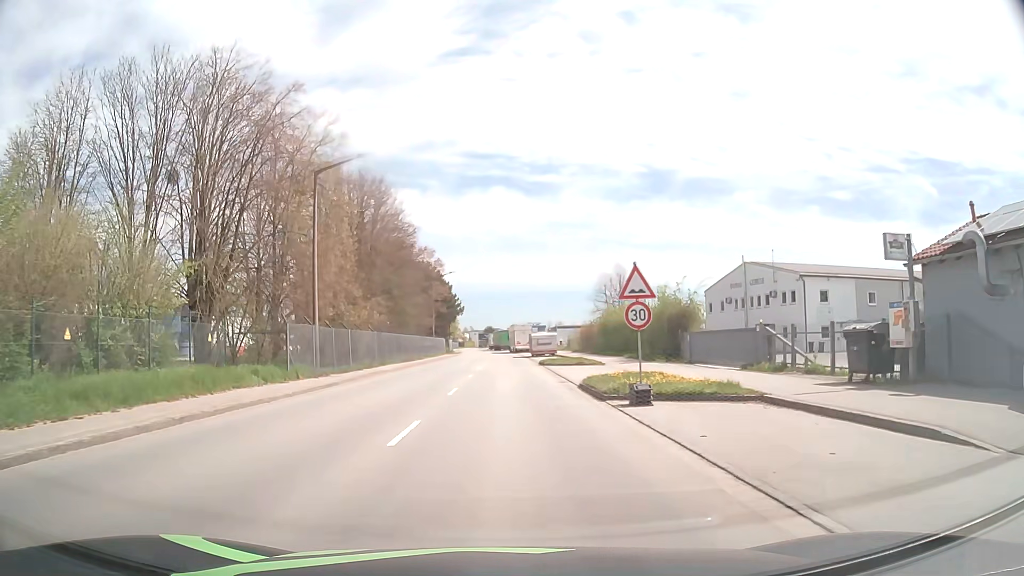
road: tertiary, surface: asphalt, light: Day
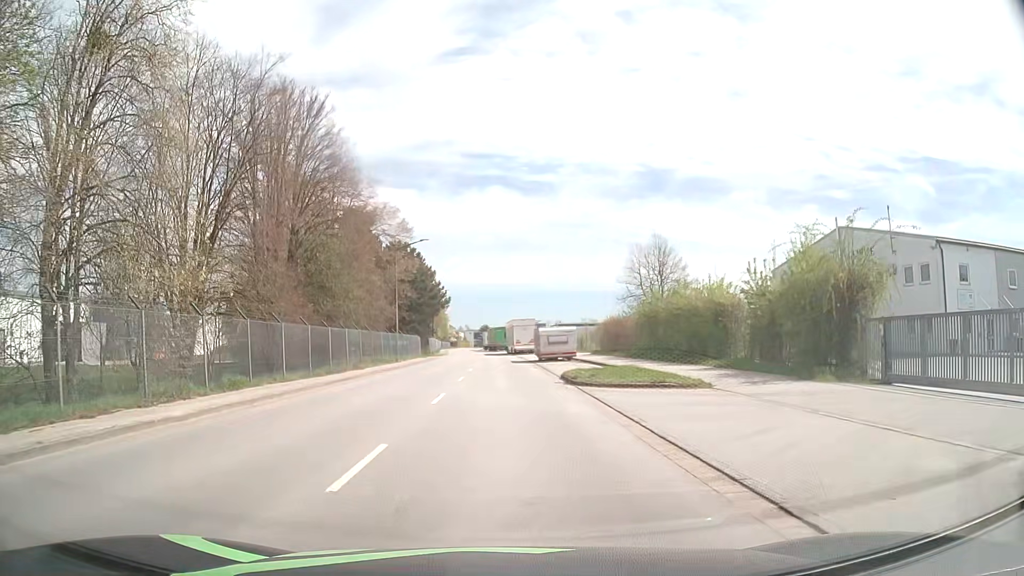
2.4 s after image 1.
(+0.1, +20.8) m; +1°
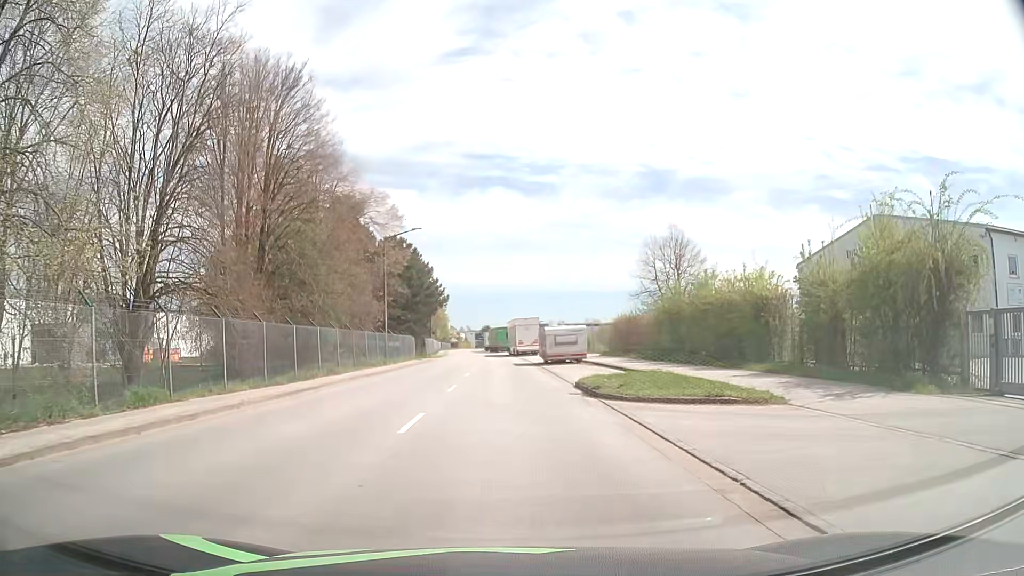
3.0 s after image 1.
(0.0, +4.9) m; 0°
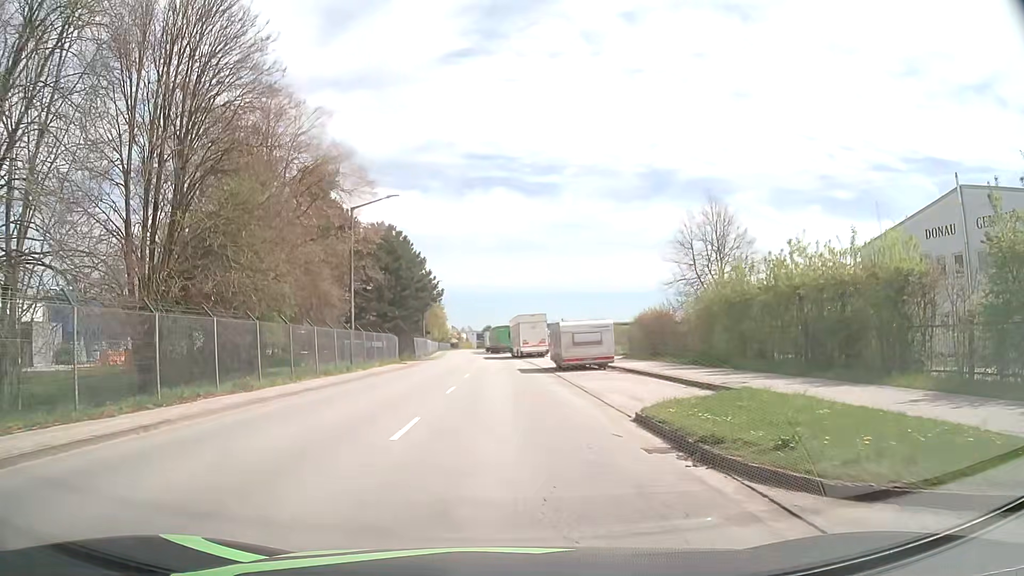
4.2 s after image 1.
(0.0, +9.7) m; -1°
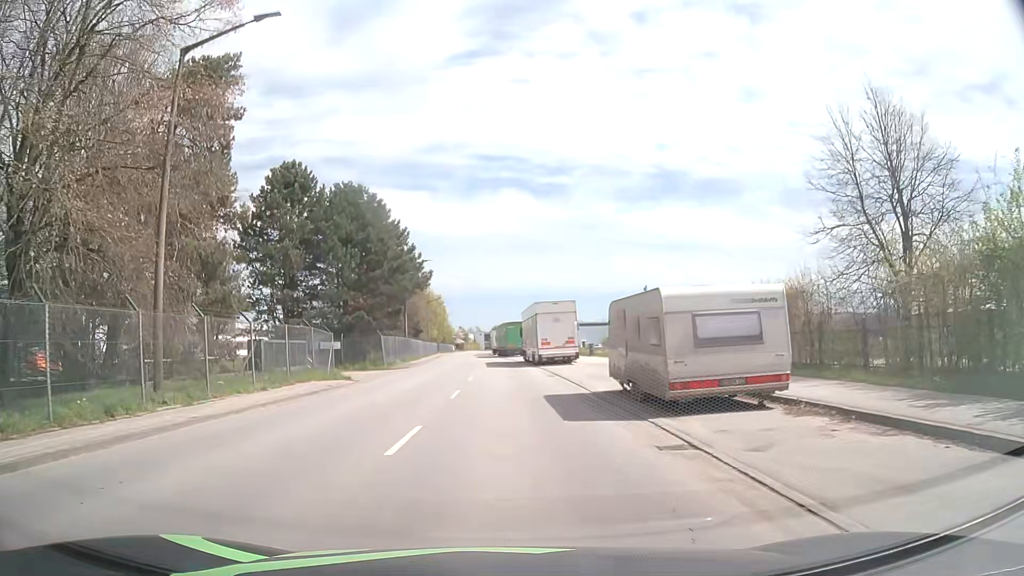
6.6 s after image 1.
(0.0, +19.3) m; -1°
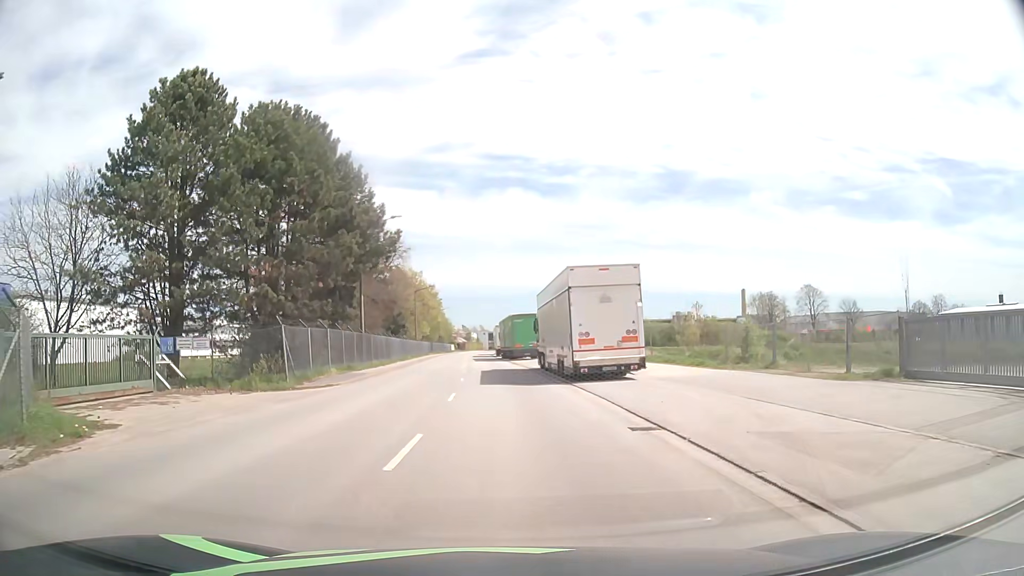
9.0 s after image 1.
(-0.1, +19.0) m; 0°
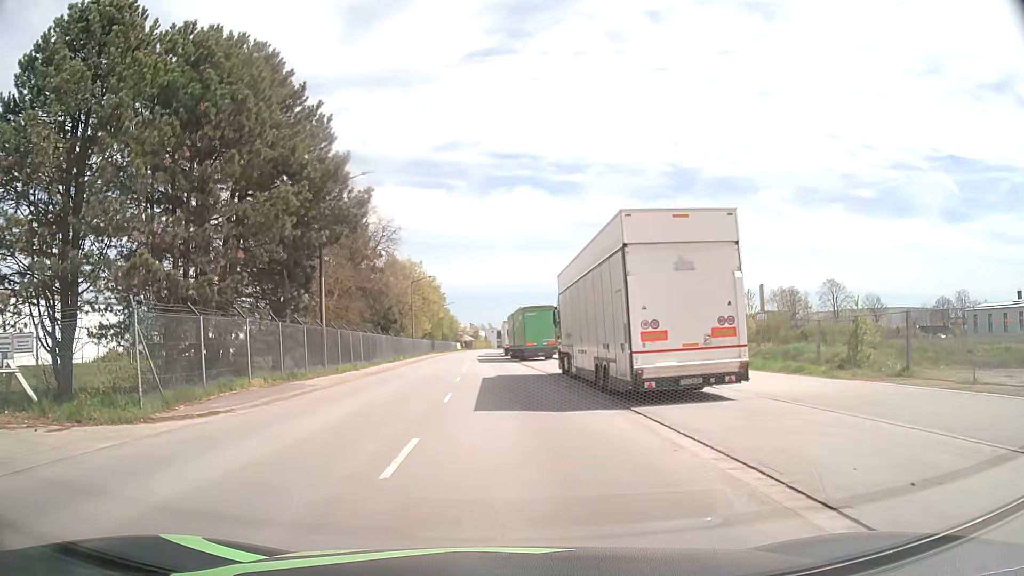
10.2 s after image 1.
(-0.1, +9.7) m; -1°
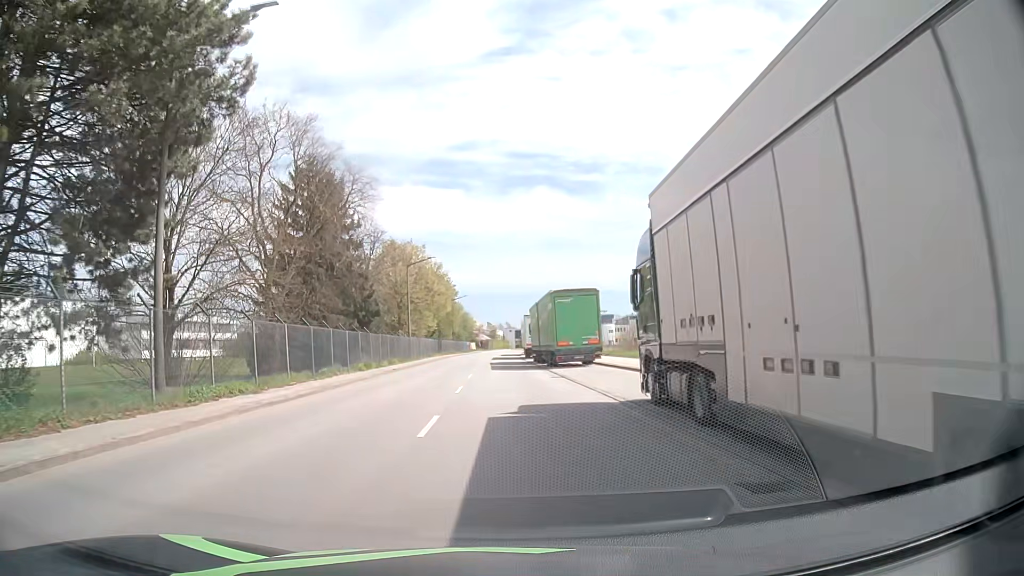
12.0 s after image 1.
(-0.2, +15.0) m; -1°
(0, +10) (0, +20) (-1, +30) (-1, +40) (-1, +50) (-1, +60) (-2, +70) (-2, +80) (-2, +90) (-1, +100) m
